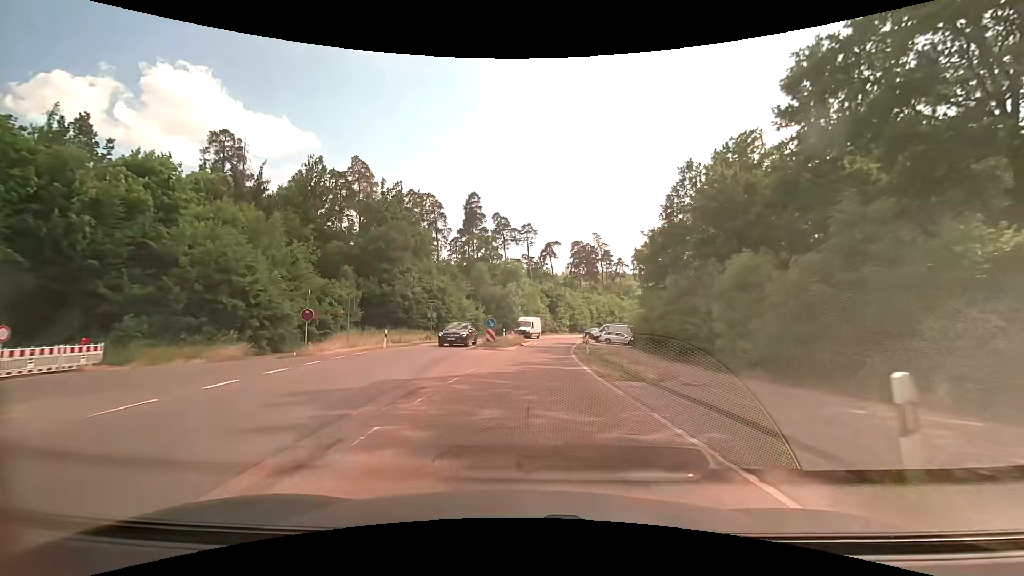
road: secondary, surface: asphalt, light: Day
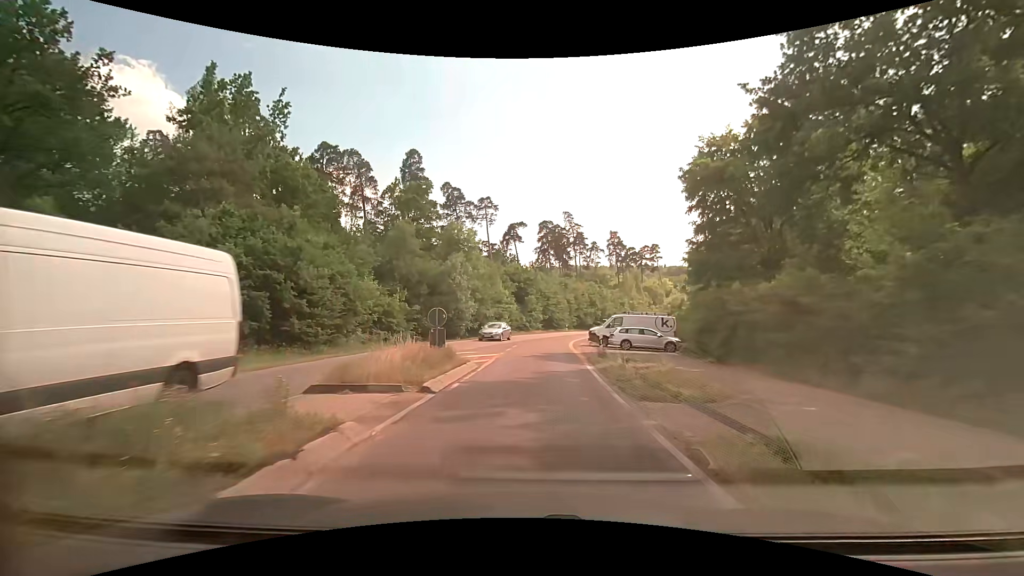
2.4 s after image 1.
(+0.8, +26.9) m; +4°
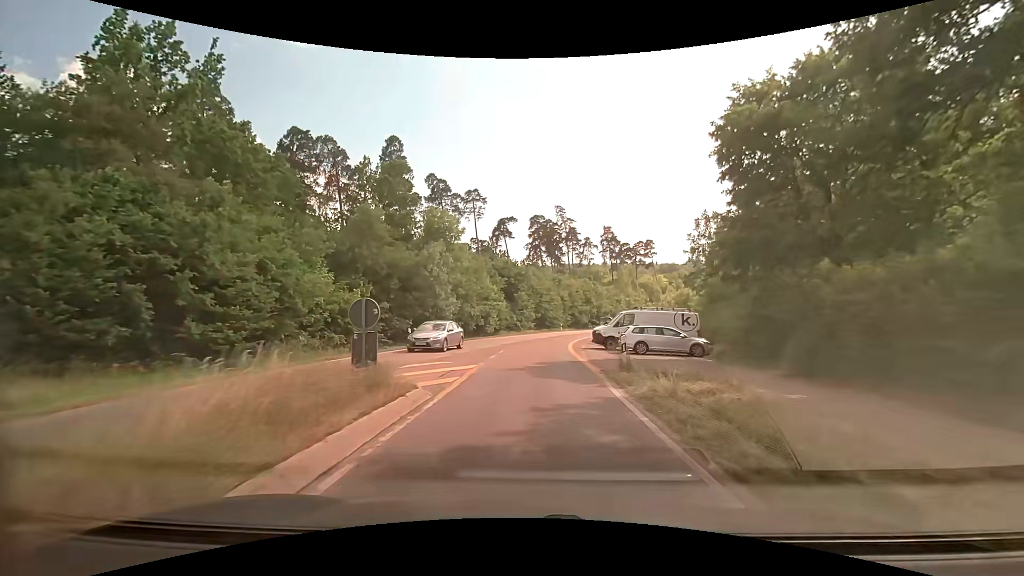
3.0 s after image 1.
(0.0, +6.4) m; 0°
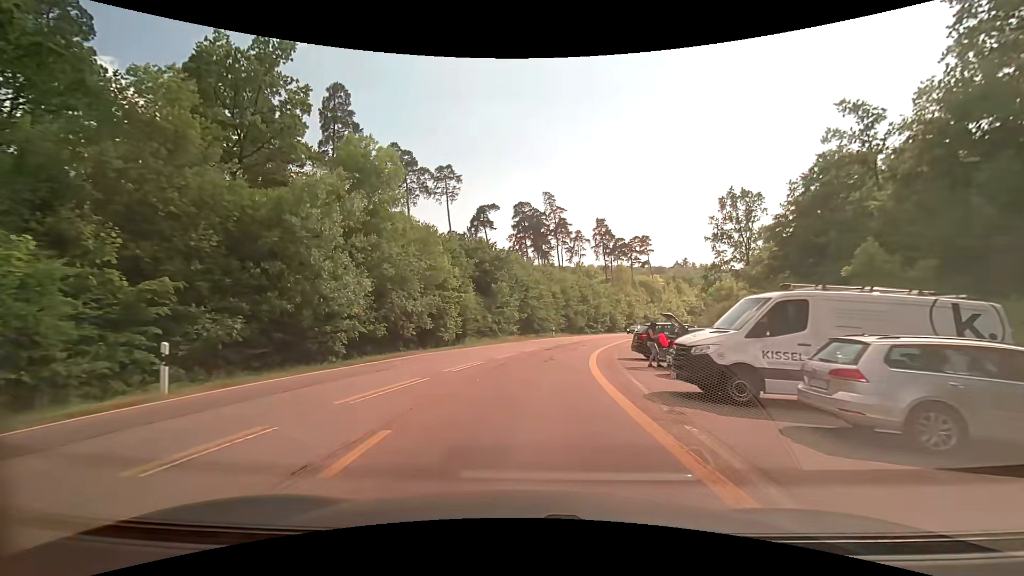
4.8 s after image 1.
(+0.3, +18.7) m; +2°
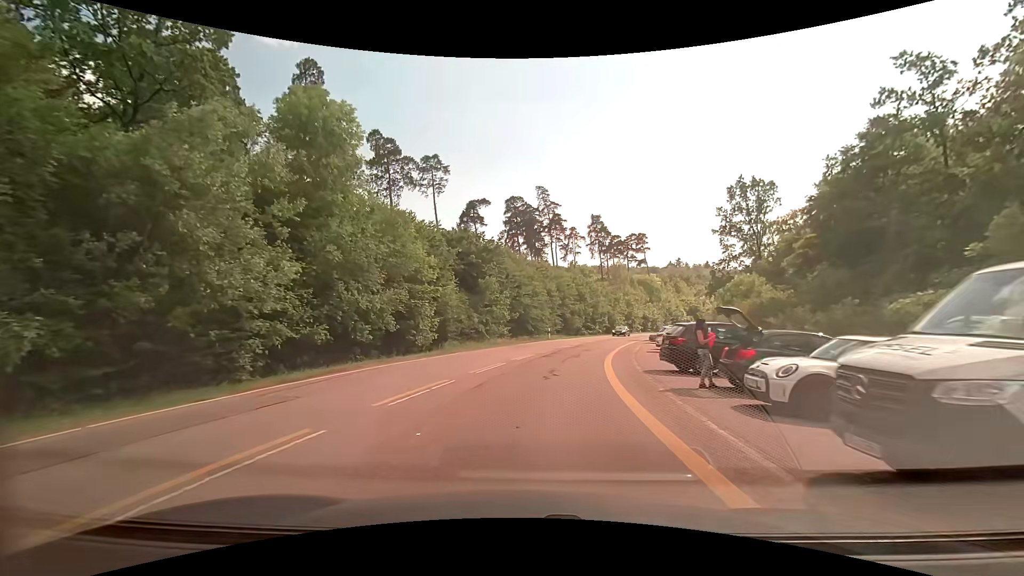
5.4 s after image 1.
(0.0, +6.0) m; 0°
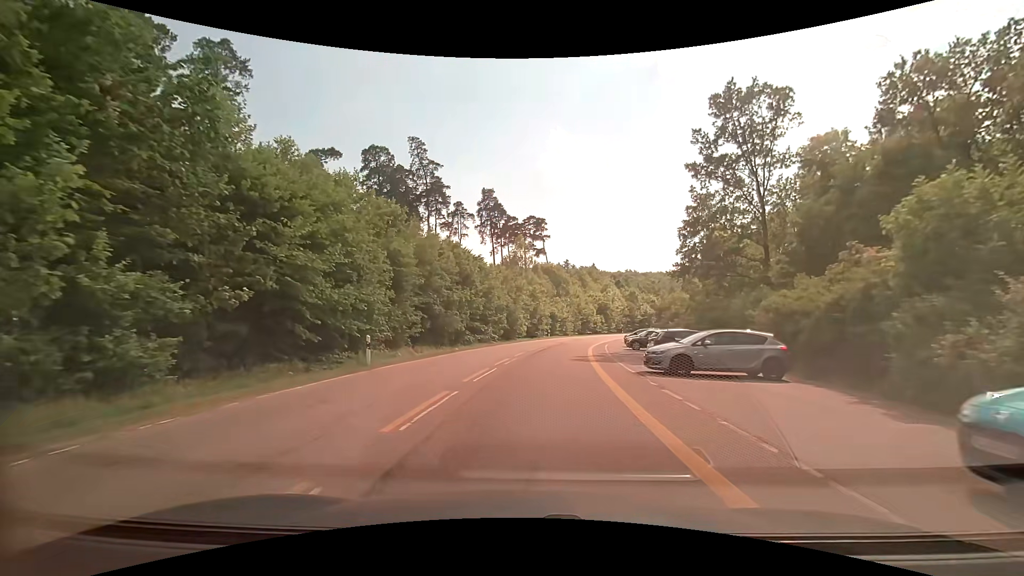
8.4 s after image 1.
(+3.5, +31.3) m; +13°
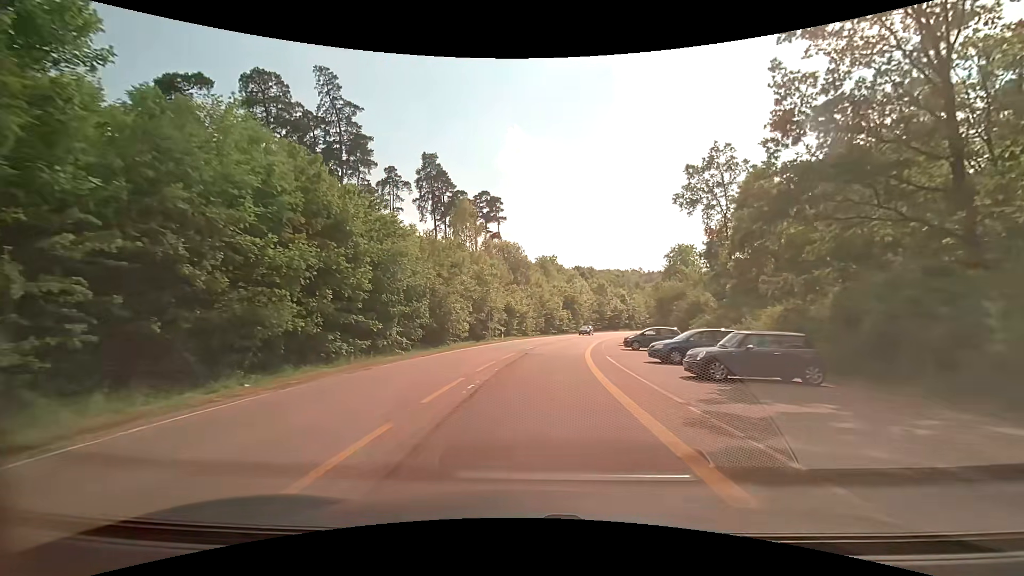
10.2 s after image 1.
(+1.0, +21.5) m; +5°
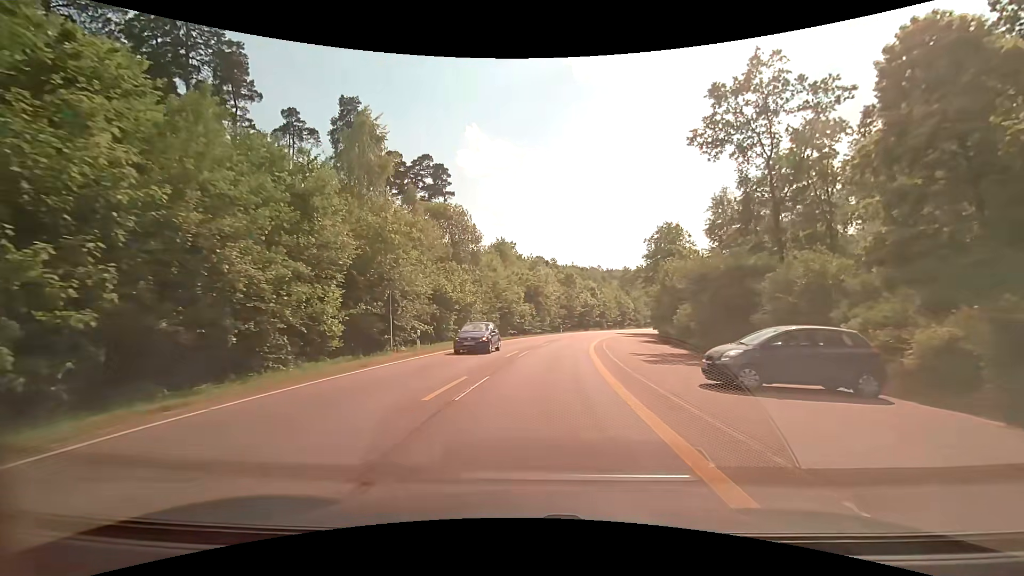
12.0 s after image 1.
(+0.9, +21.0) m; +5°
(0, +10) (+1, +20) (+2, +30) (+4, +40) (+6, +50) (+8, +59) (+11, +69) (+13, +79) (+17, +88) (+20, +97) m
